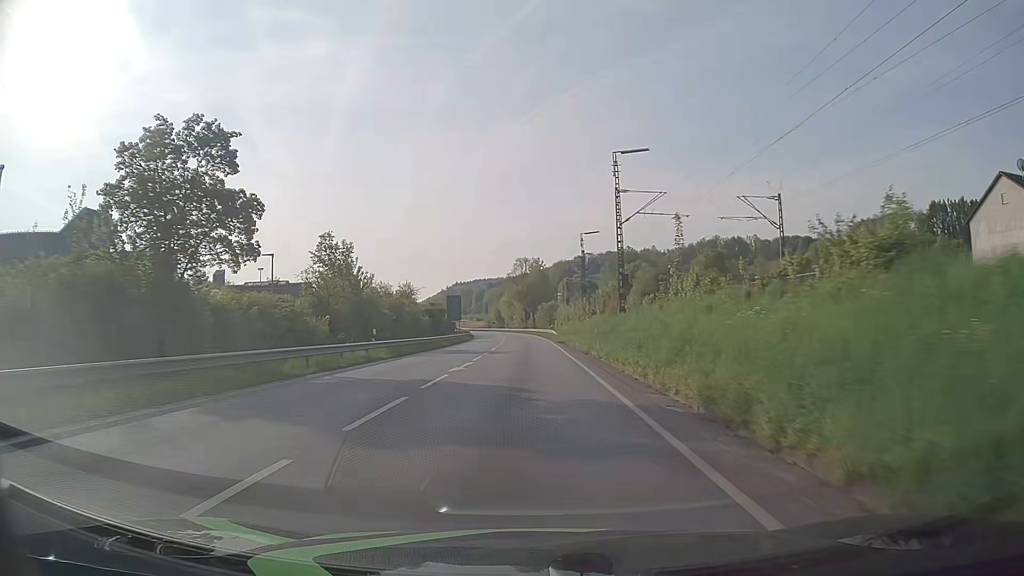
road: primary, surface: asphalt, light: Day
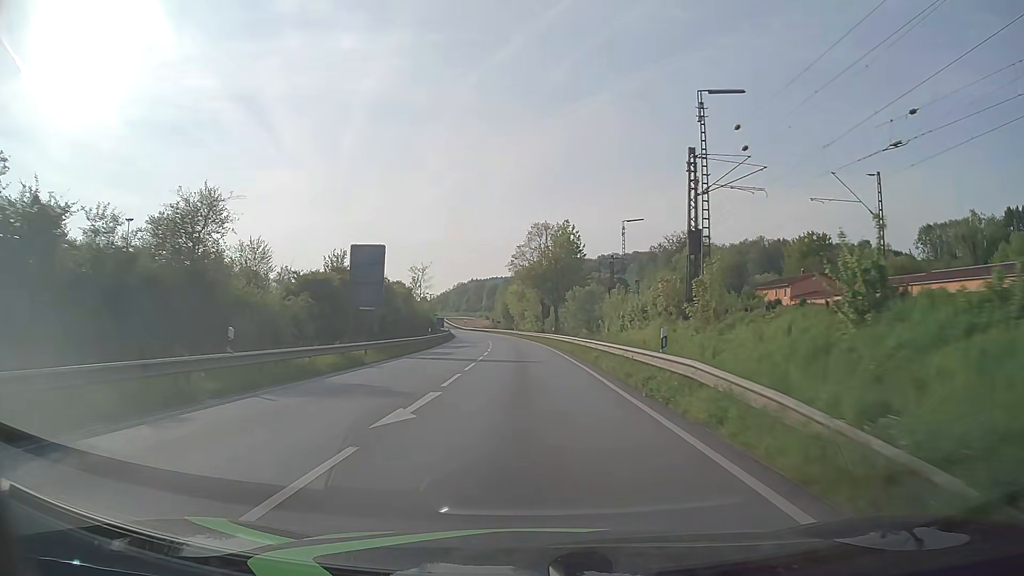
(-0.7, +53.1) m; -2°
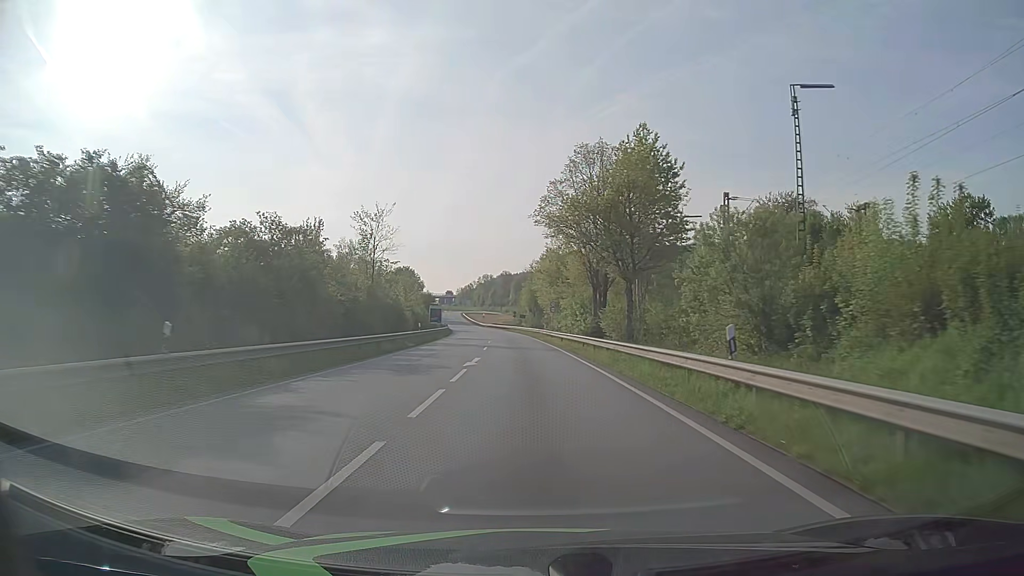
(-0.9, +42.1) m; -2°
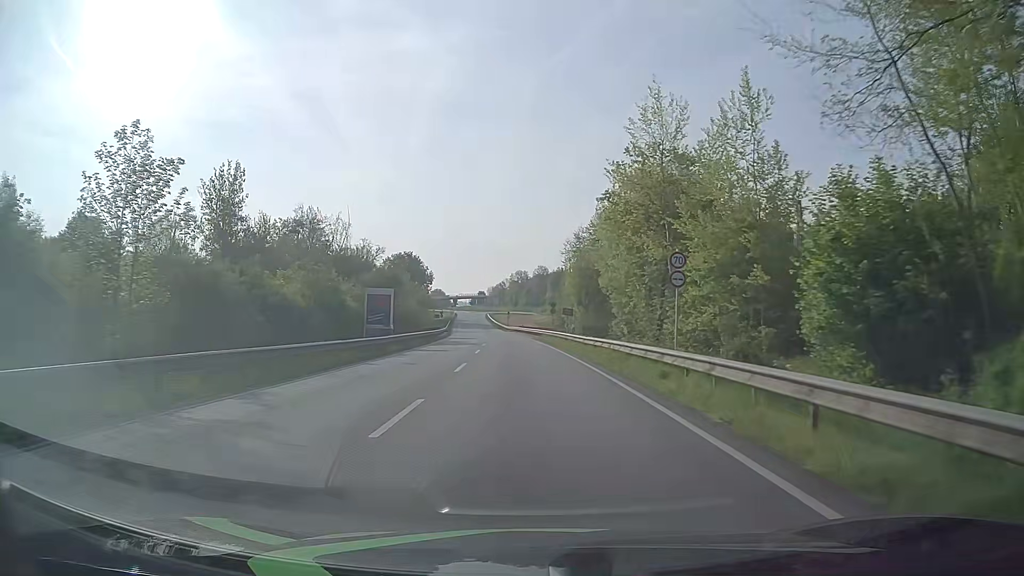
(-1.3, +50.1) m; -3°
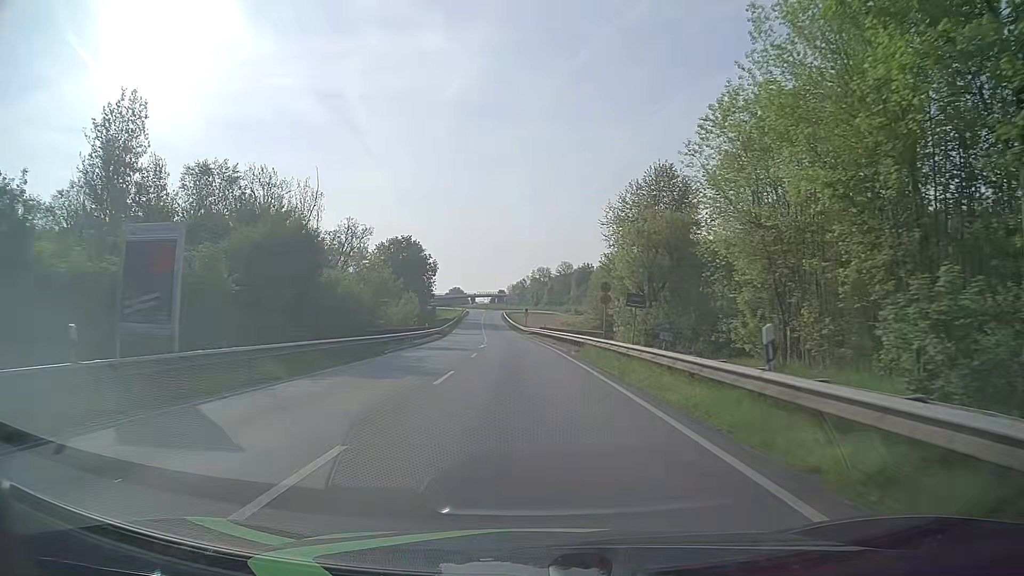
(-0.4, +27.8) m; -1°
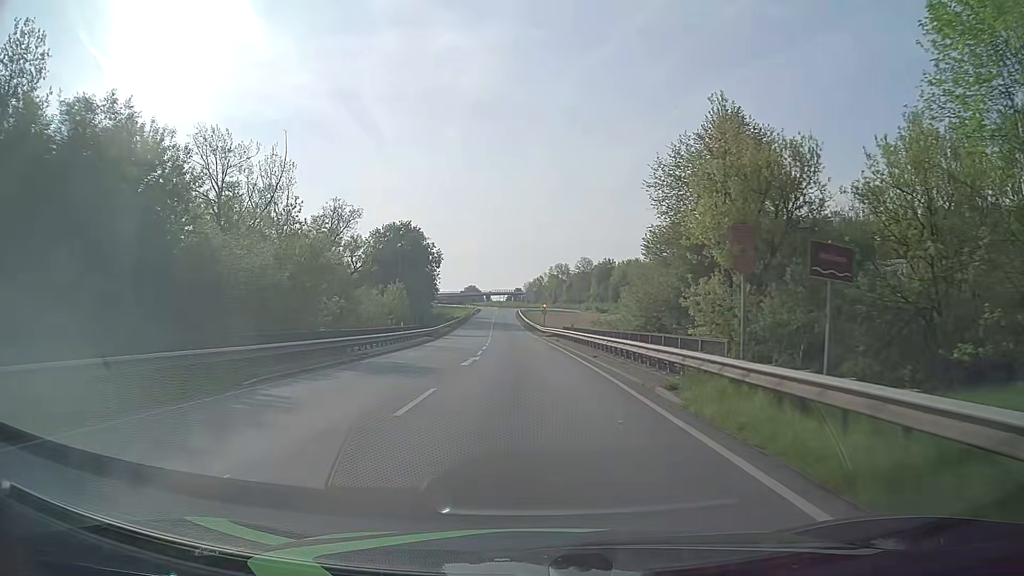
(-0.3, +17.6) m; -2°
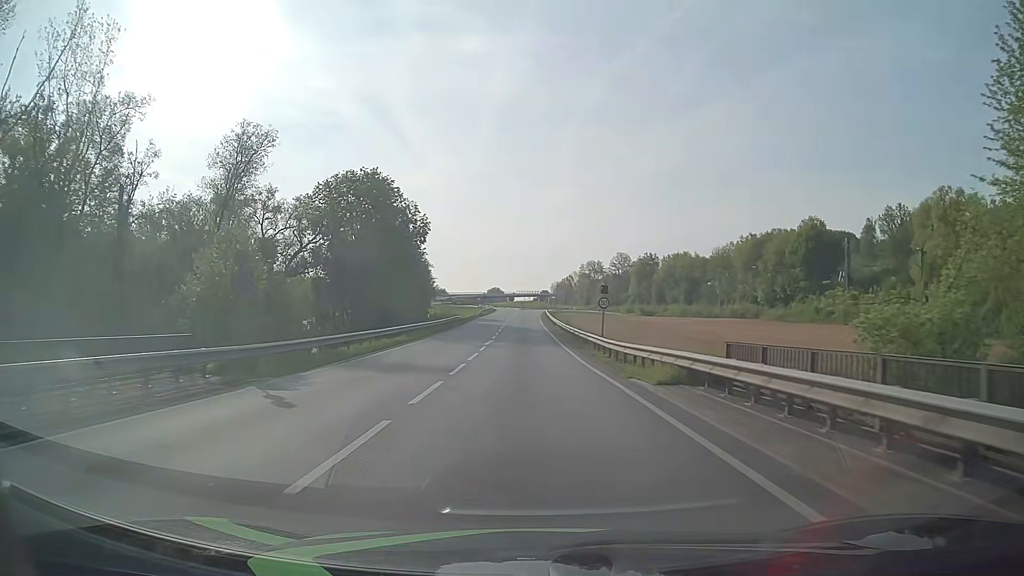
(-1.0, +40.9) m; -3°
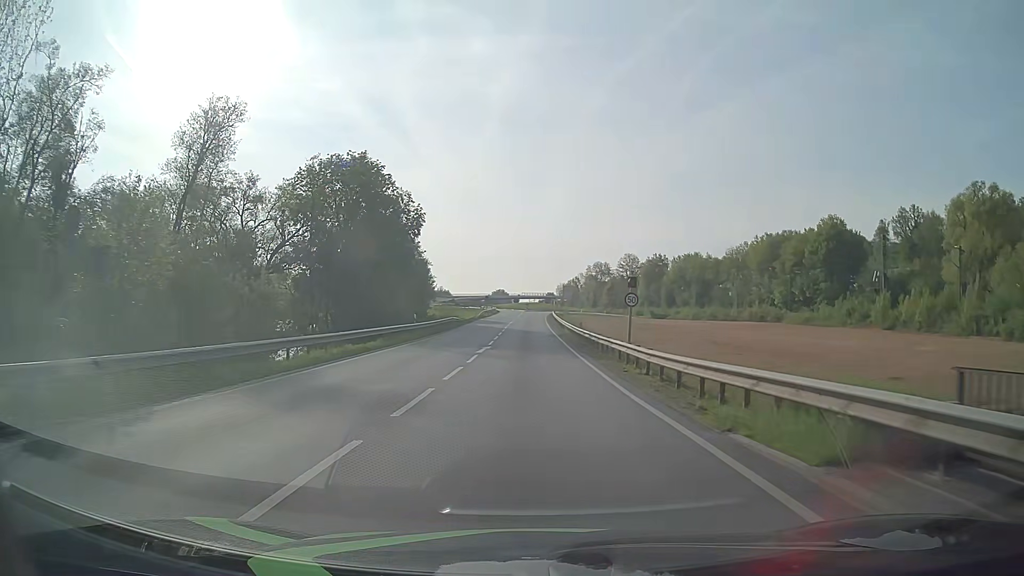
(0.0, +7.8) m; 0°
(0, +10) (0, +20) (0, +30) (-1, +40) (-1, +50) (-1, +60) (-1, +70) (-1, +80) (-1, +90) (-1, +100) m
